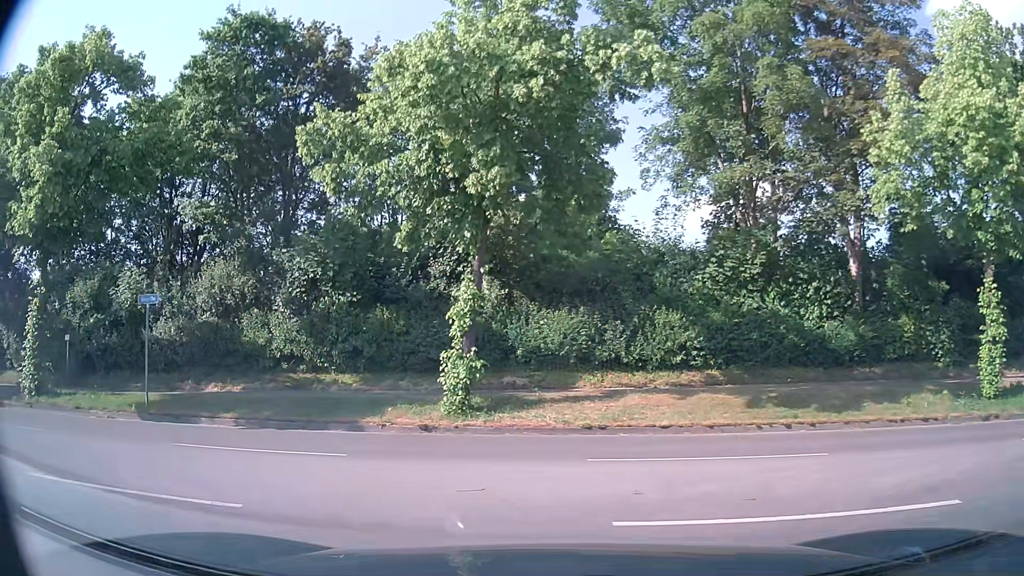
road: service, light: Day
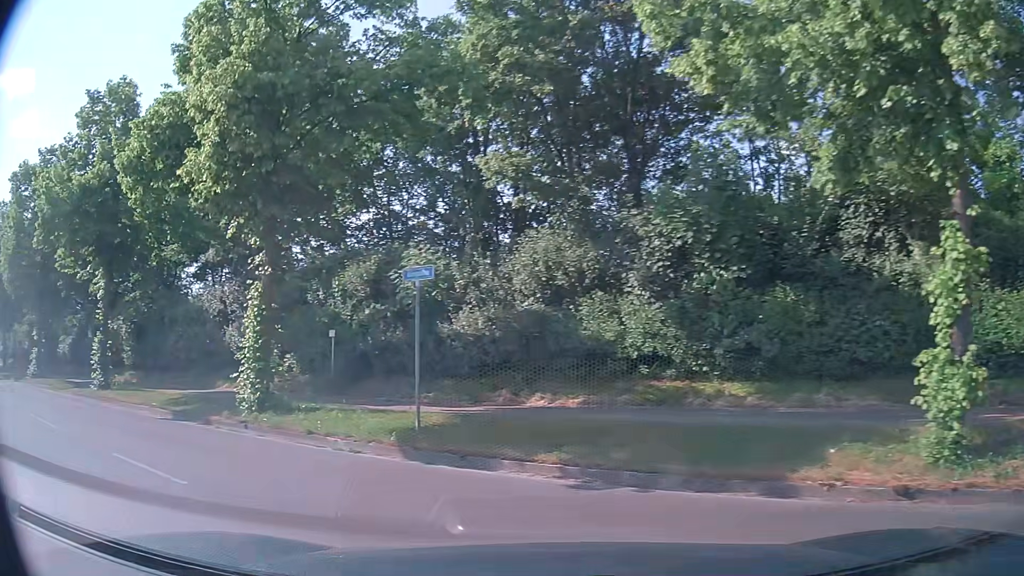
(-1.4, +5.7) m; -27°
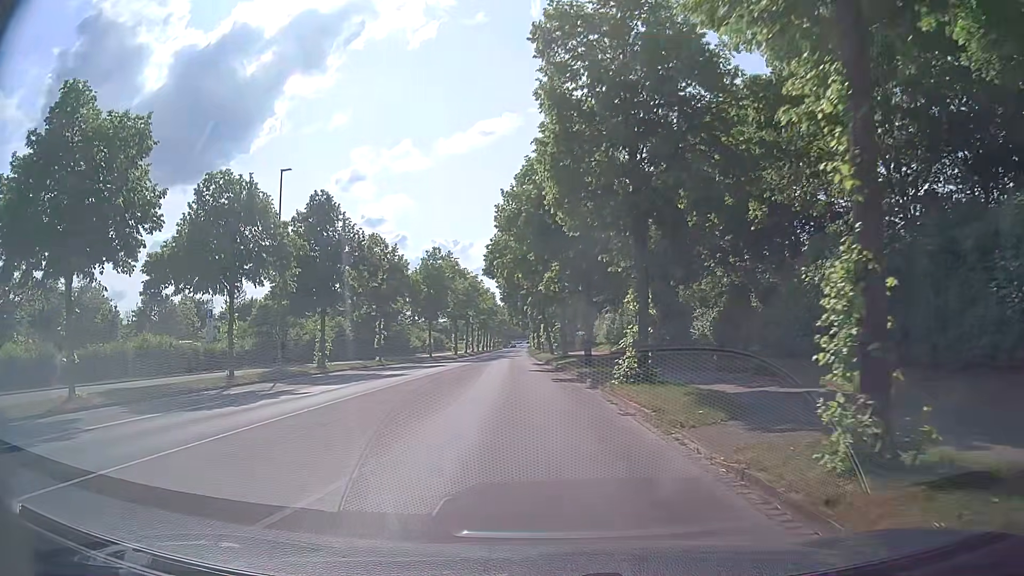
(-11.1, +14.1) m; -59°
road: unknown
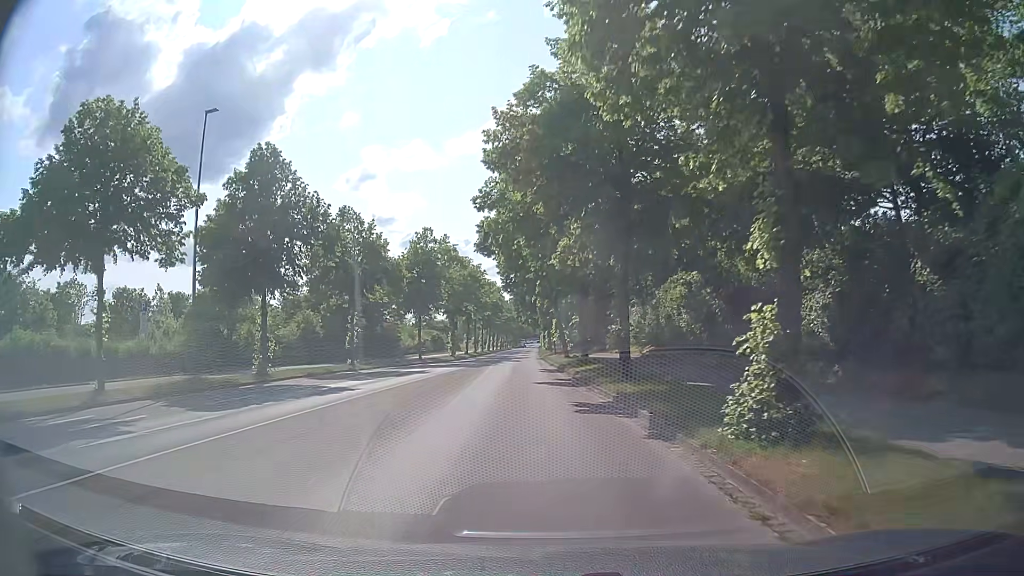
(-0.1, +10.5) m; -1°
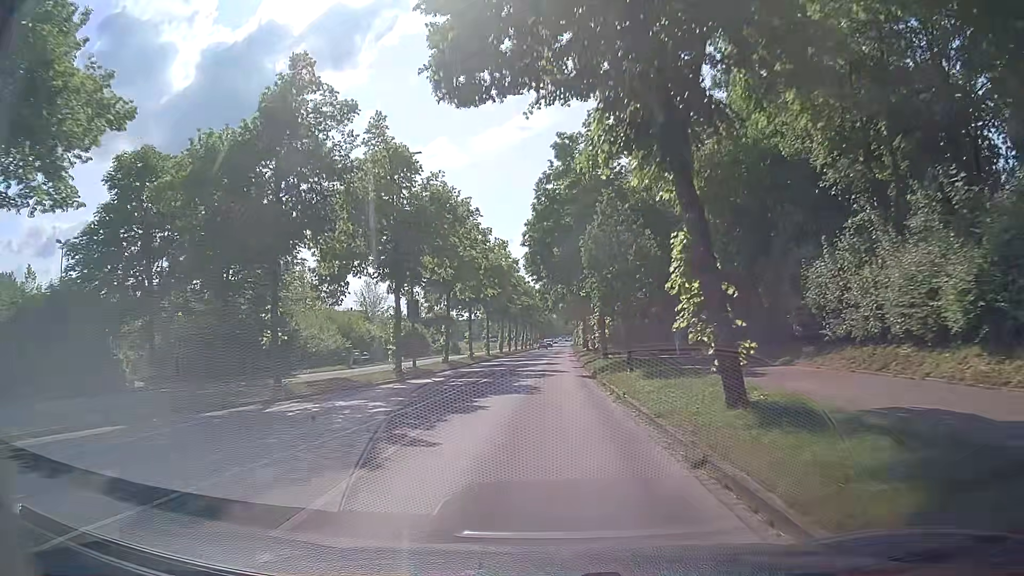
(-0.6, +33.0) m; -2°
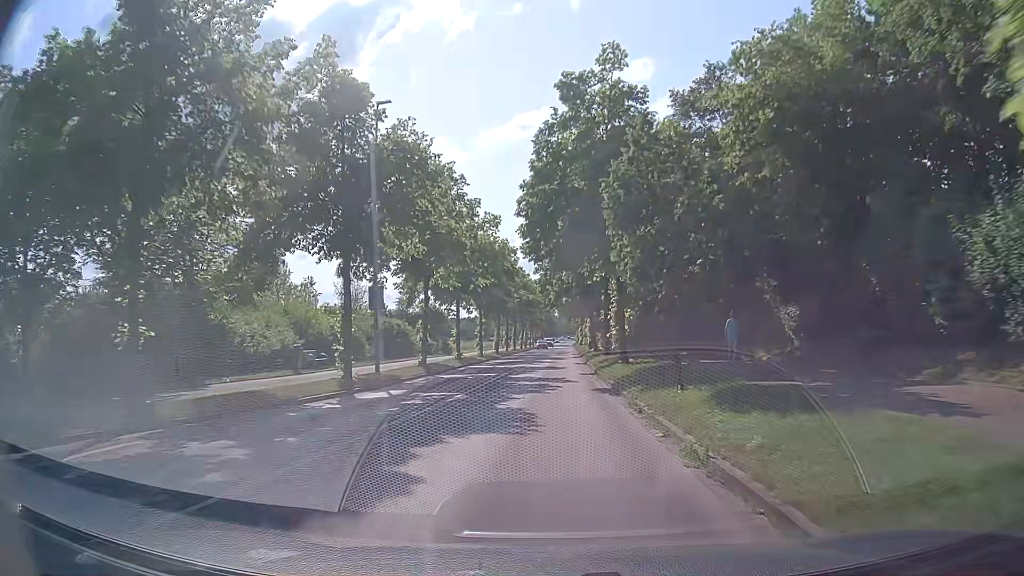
(0.0, +7.6) m; -1°
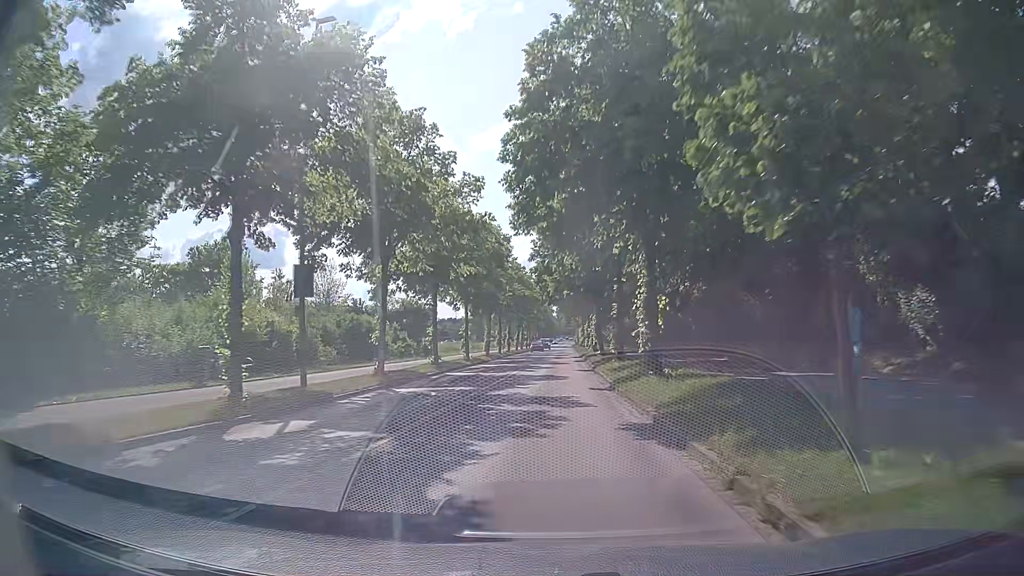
(+0.1, +7.9) m; +1°
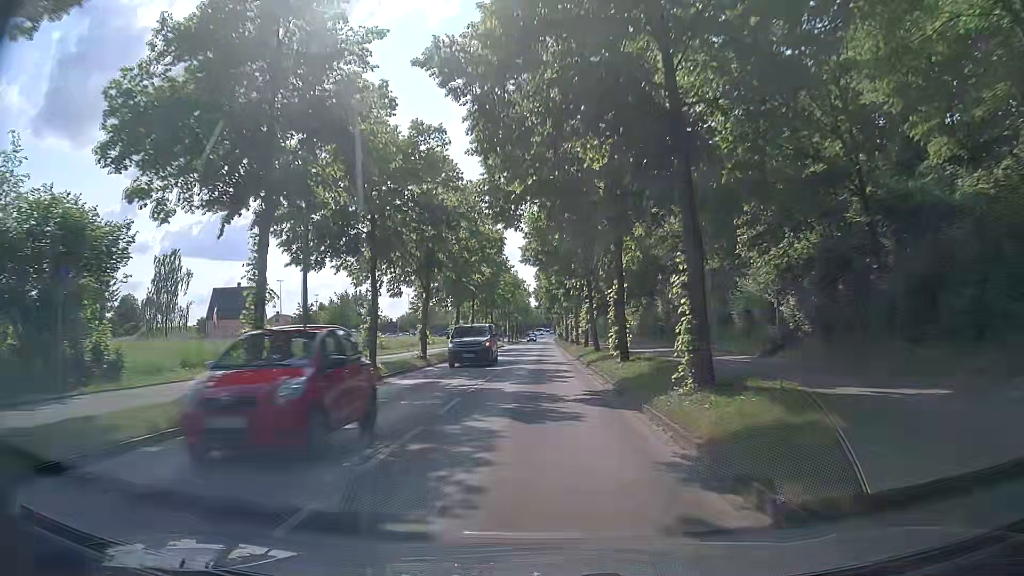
(+0.6, +41.8) m; +2°
(0, +10) (0, +20) (0, +30) (0, +40) (0, +50) (0, +60) (0, +70) (0, +80) (0, +90) (0, +100) m
